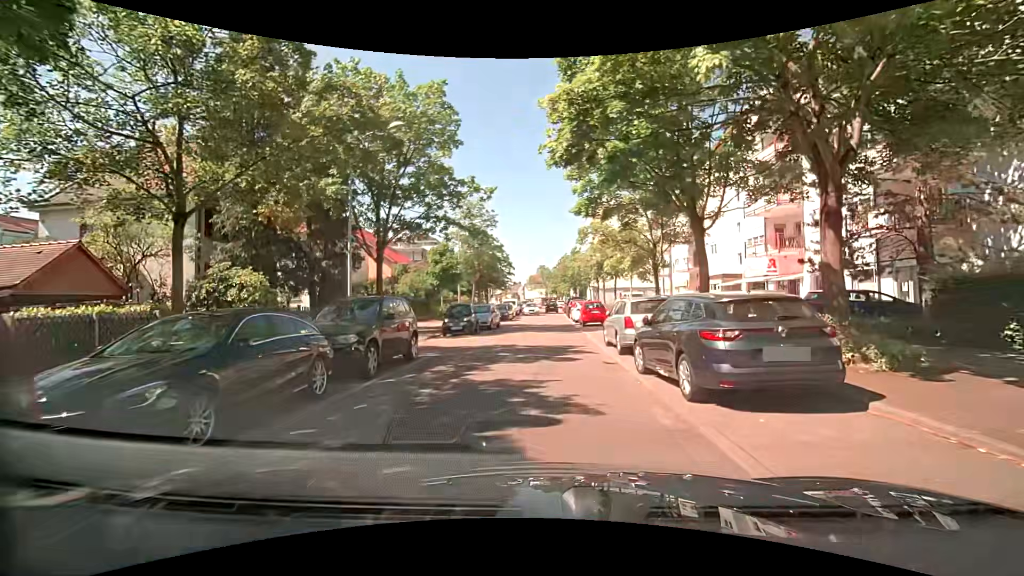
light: Day
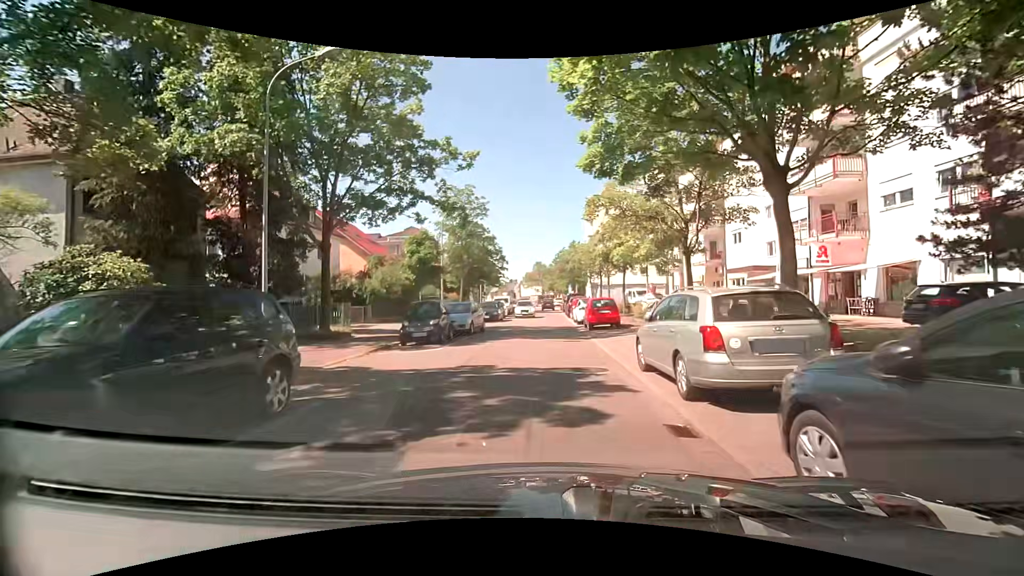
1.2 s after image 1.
(+0.2, +6.3) m; +2°
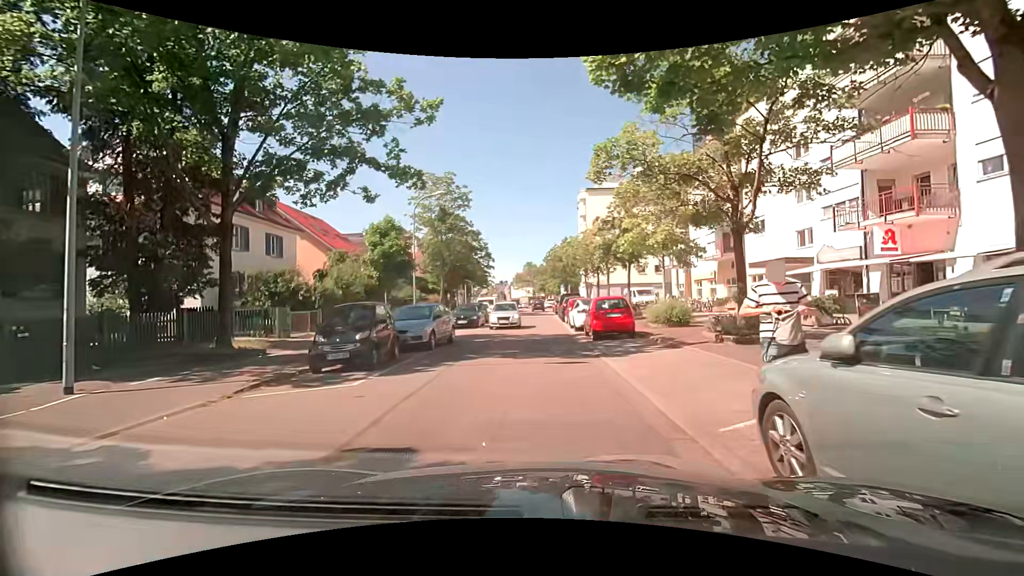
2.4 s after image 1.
(0.0, +5.9) m; 0°
